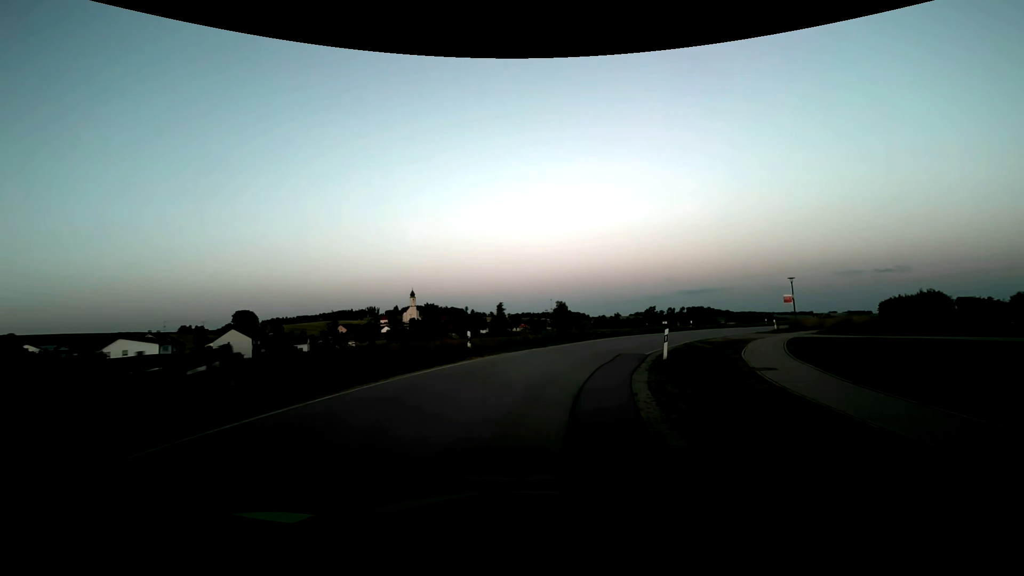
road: secondary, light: Dusk
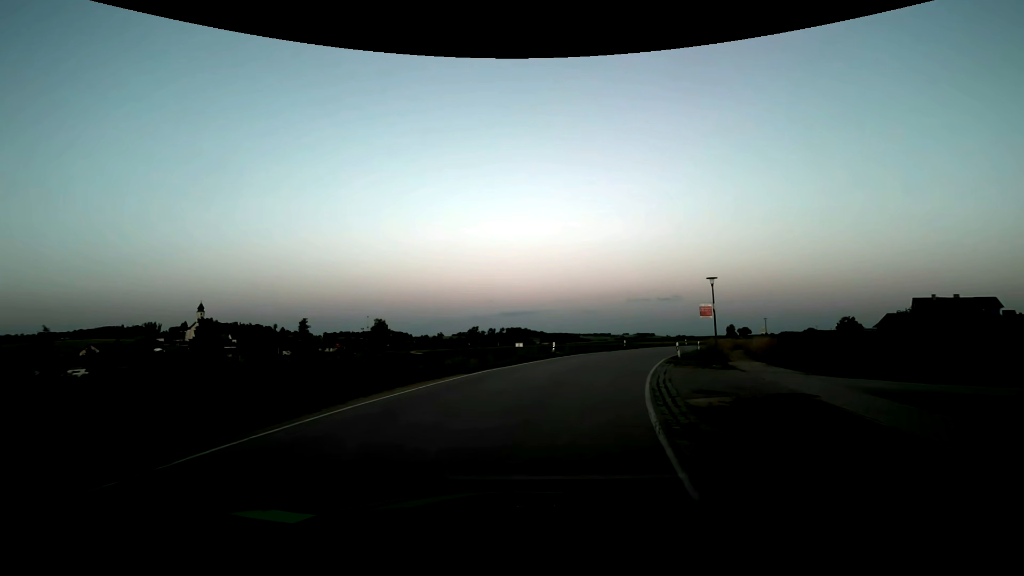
(+3.3, +20.1) m; +20°
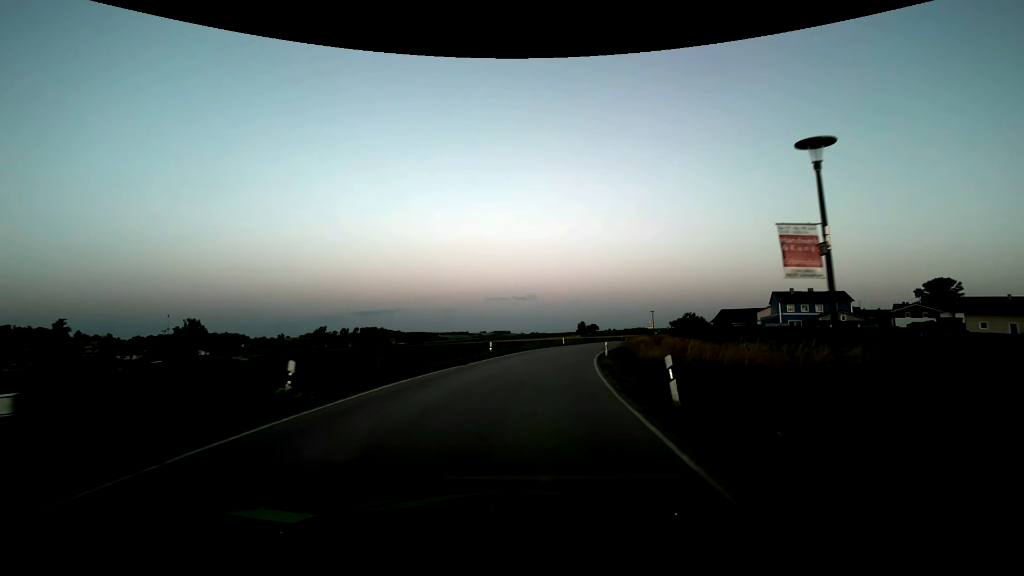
(+3.4, +20.7) m; +16°
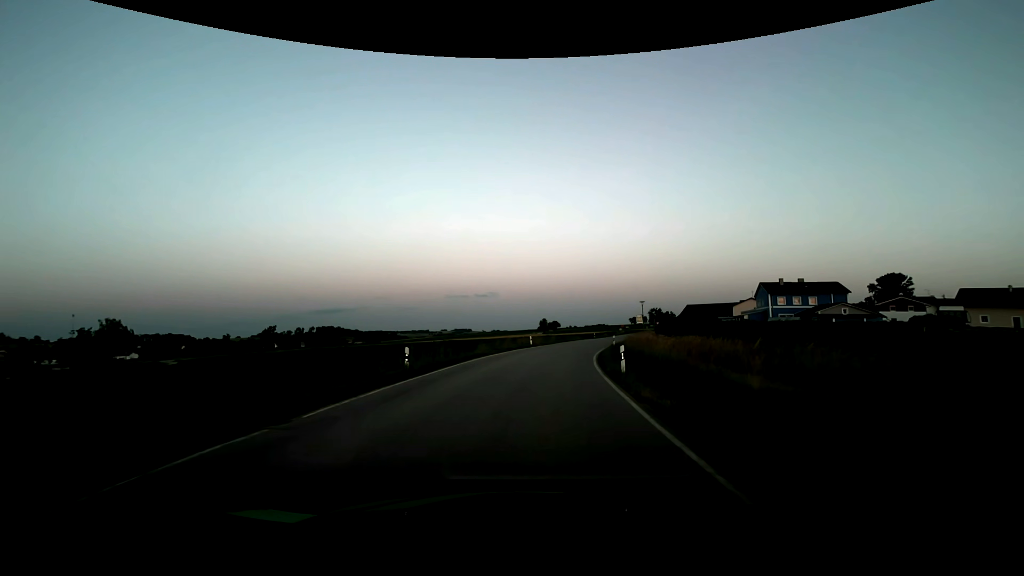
(+0.6, +14.5) m; +4°
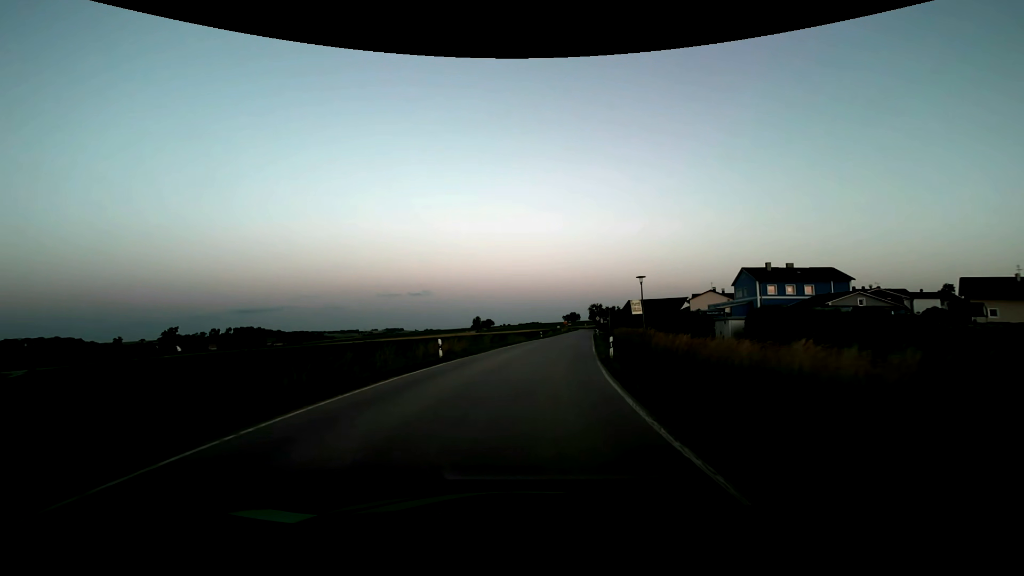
(+1.4, +22.8) m; +8°
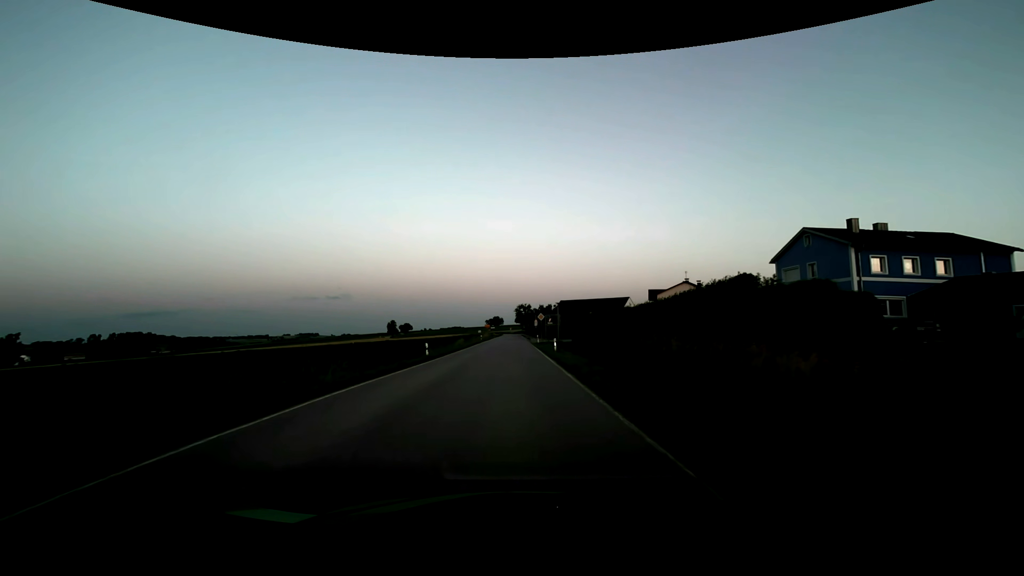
(+3.6, +37.7) m; +9°
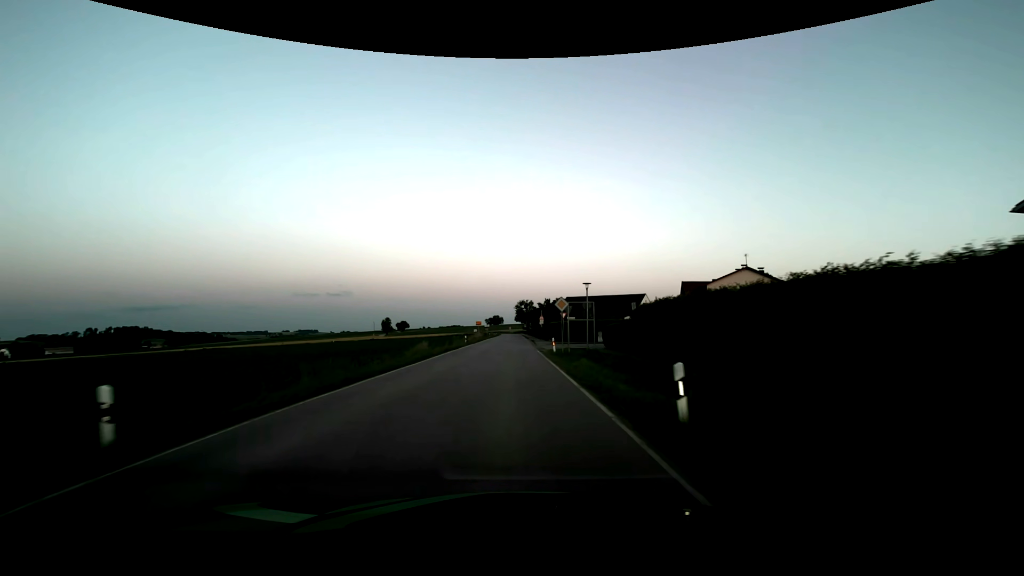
(0.0, +22.9) m; 0°
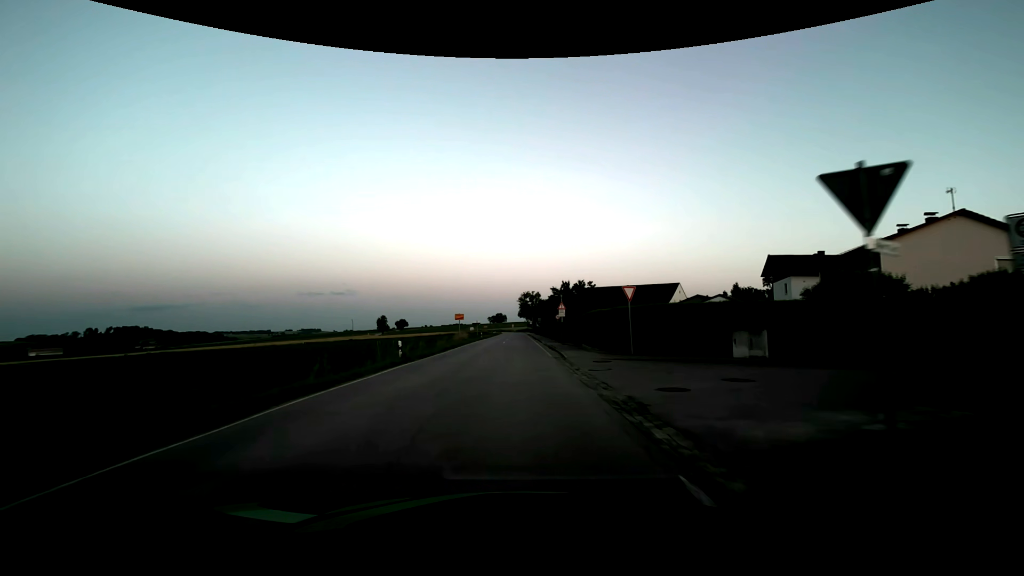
(0.0, +30.6) m; 0°
(0, +10) (0, +20) (0, +30) (0, +40) (0, +50) (0, +60) (0, +70) (0, +80) (0, +90) (0, +100) m
